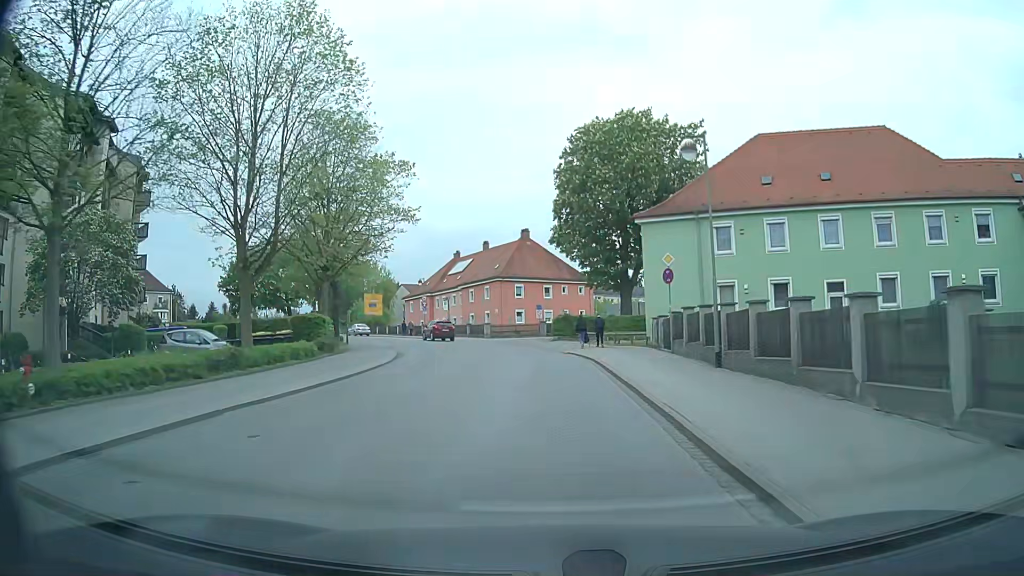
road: tertiary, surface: asphalt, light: Day
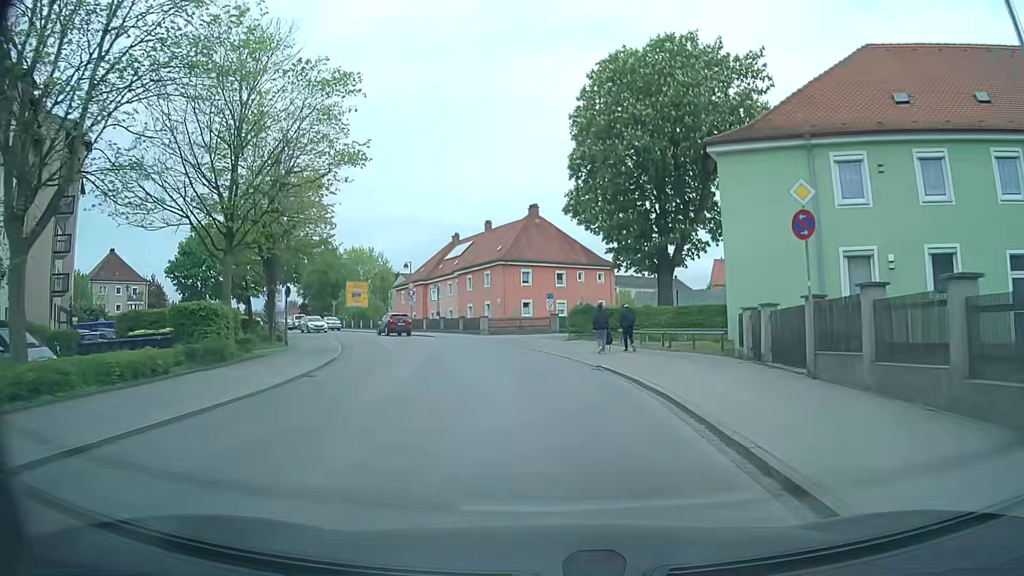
(0.0, +12.6) m; 0°
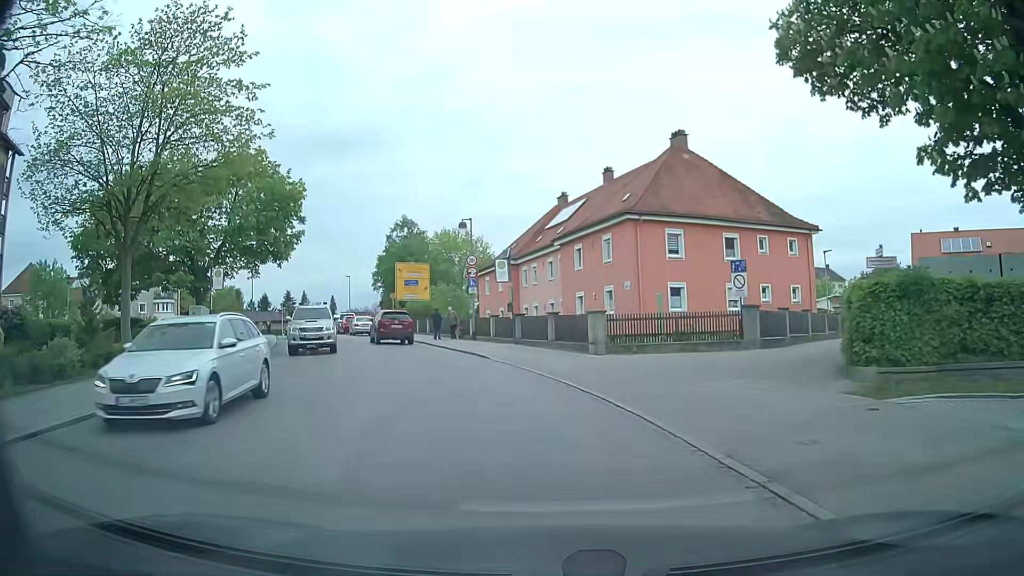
(-1.7, +25.7) m; -11°
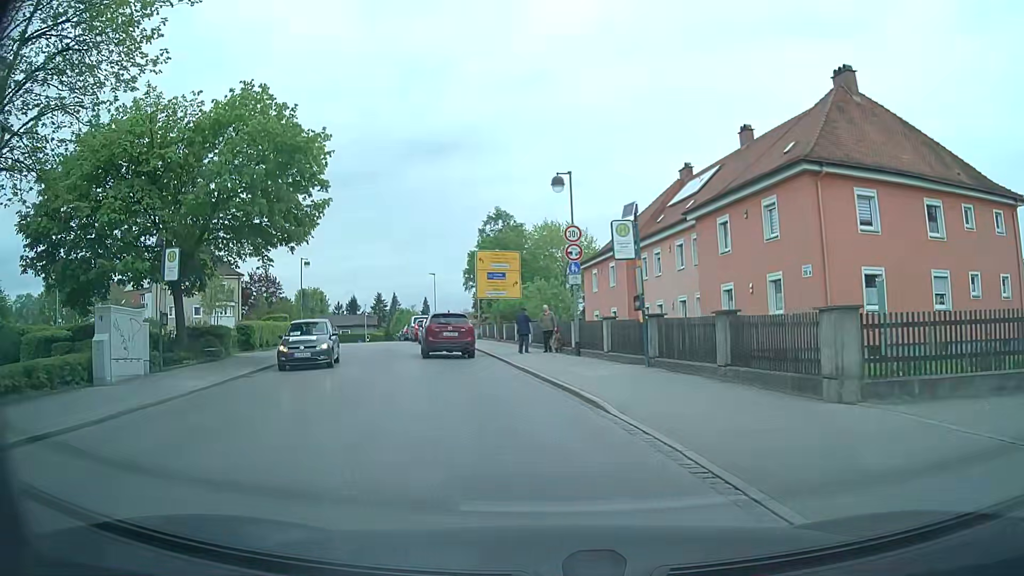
(-0.9, +11.5) m; -10°
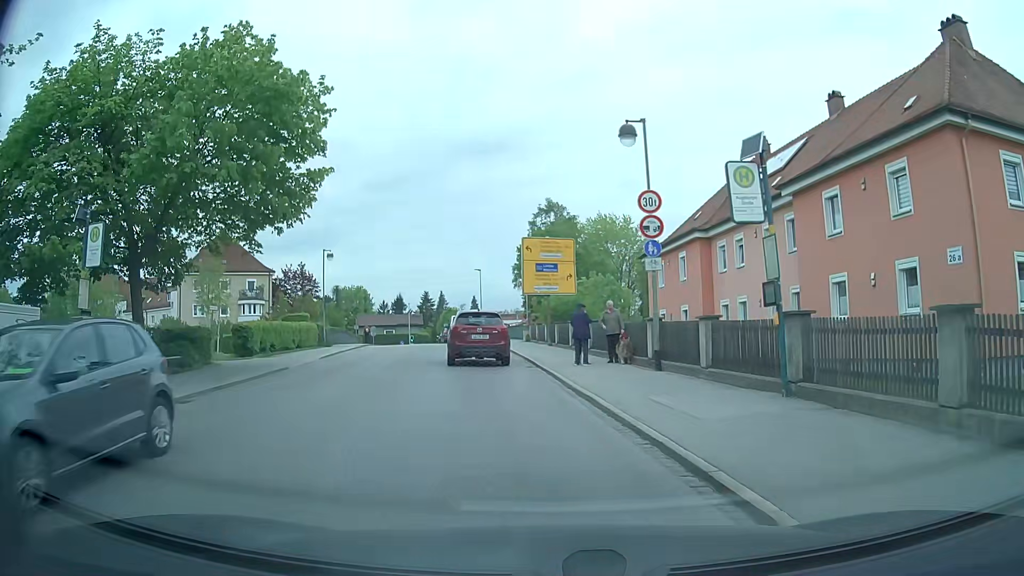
(-0.2, +6.1) m; -5°
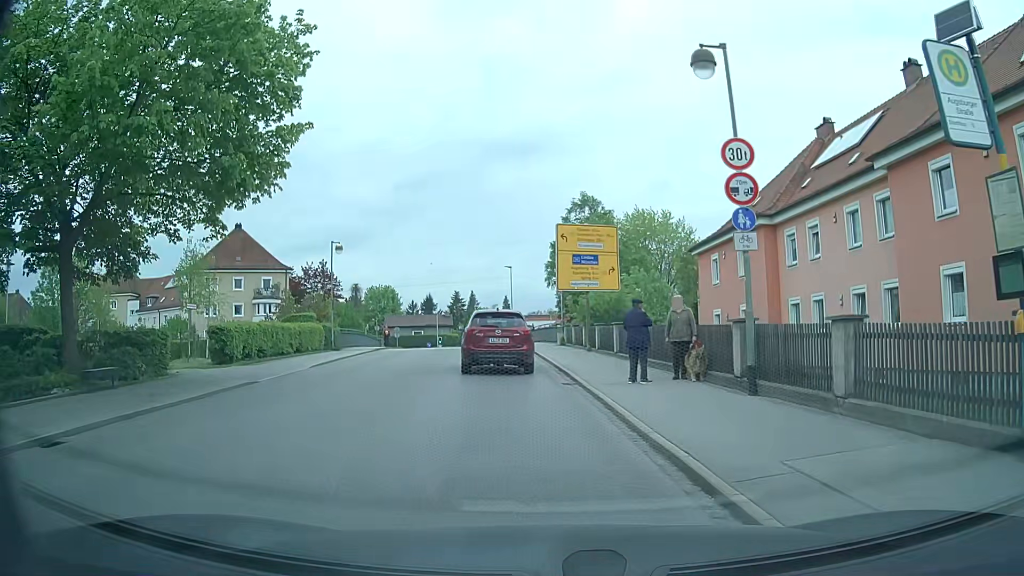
(-0.1, +4.9) m; -2°
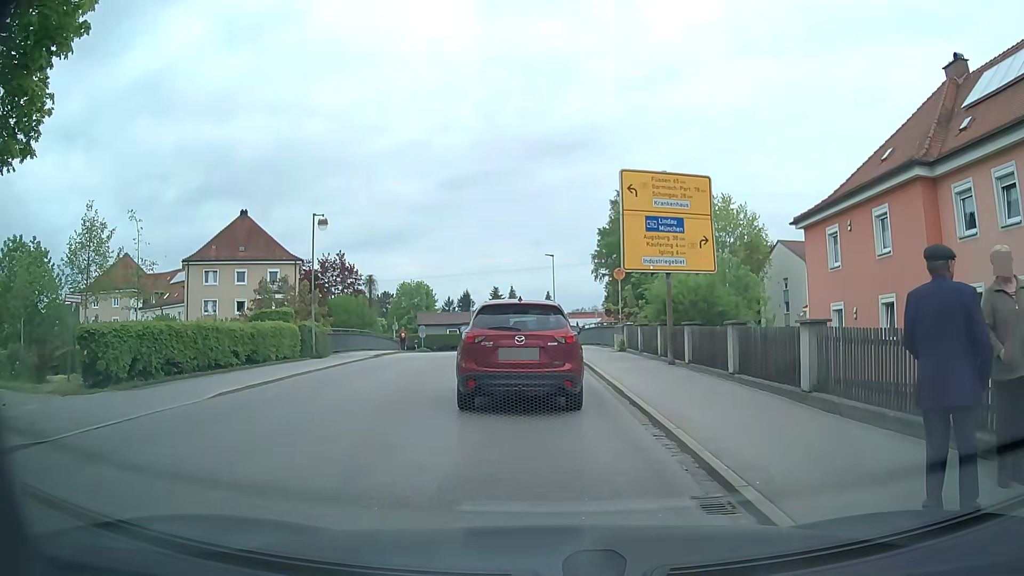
(-0.3, +9.8) m; -5°
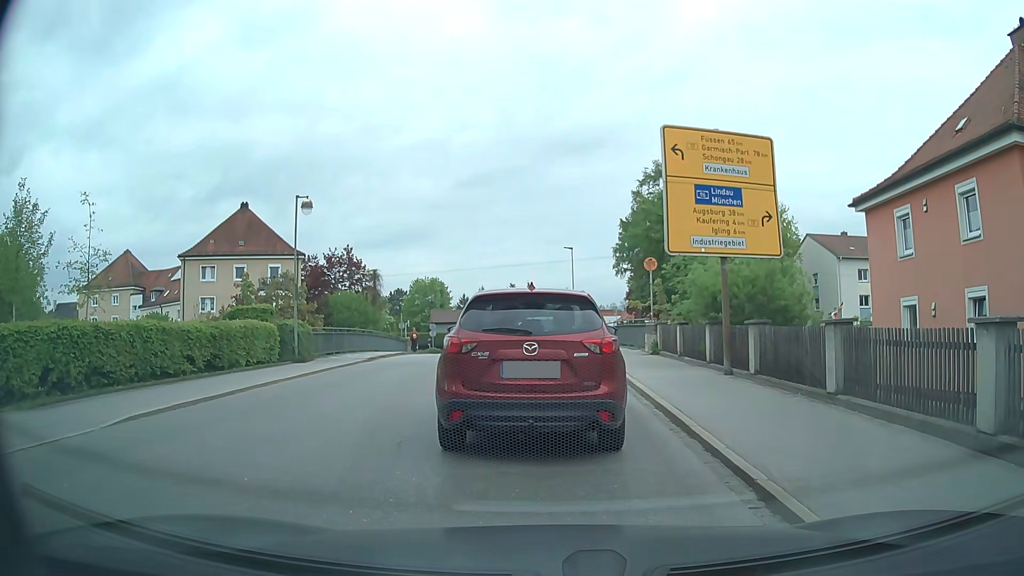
(+0.1, +4.0) m; -1°
(0, +10) (0, +20) (0, +30) (-1, +40) (-2, +50) (-3, +60) (-4, +70) (-3, +80) (-2, +90) (-1, +100) m
